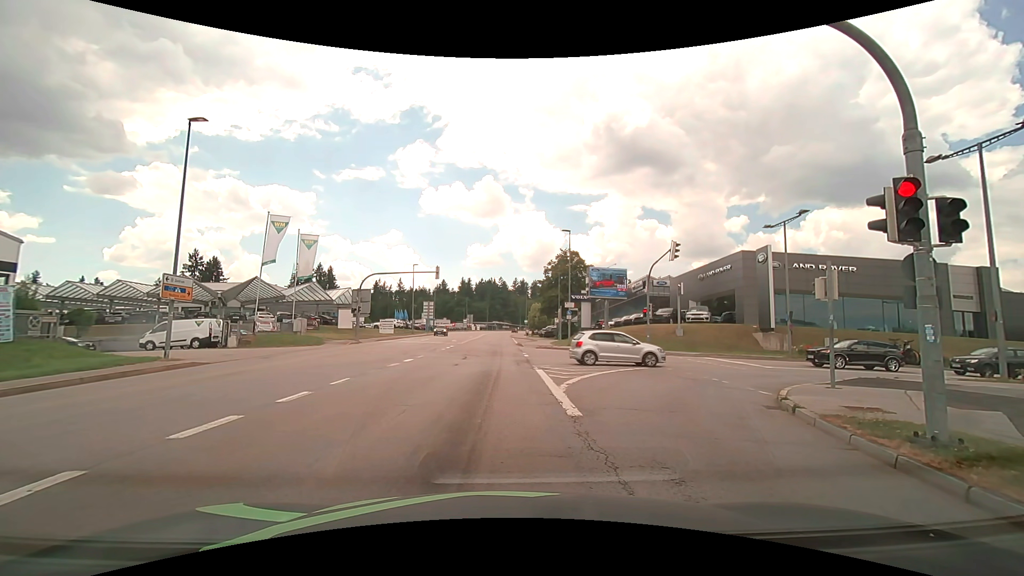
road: tertiary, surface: asphalt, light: Day
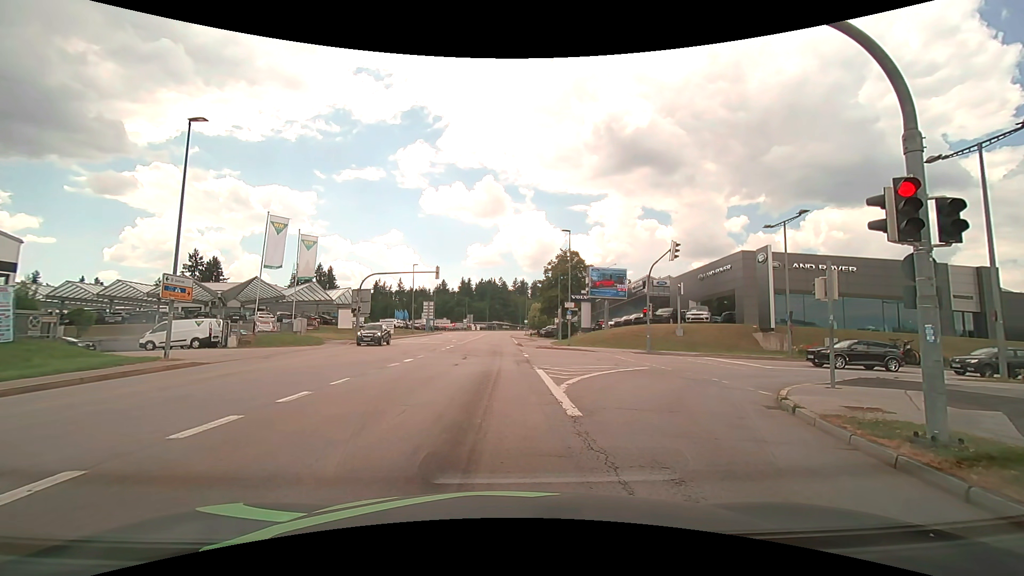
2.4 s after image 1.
(0.0, 0.0) m; 0°
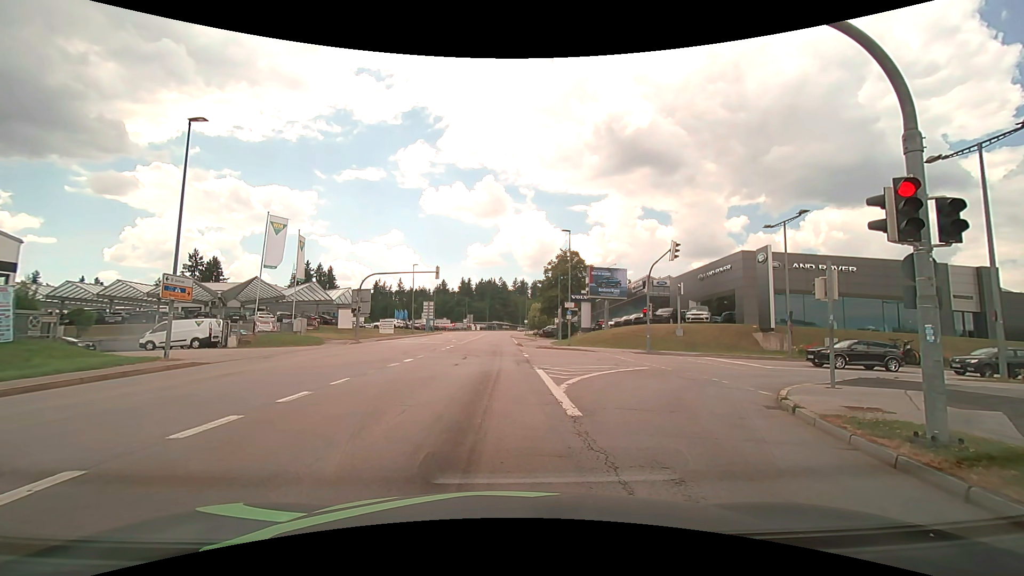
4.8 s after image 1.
(0.0, 0.0) m; 0°
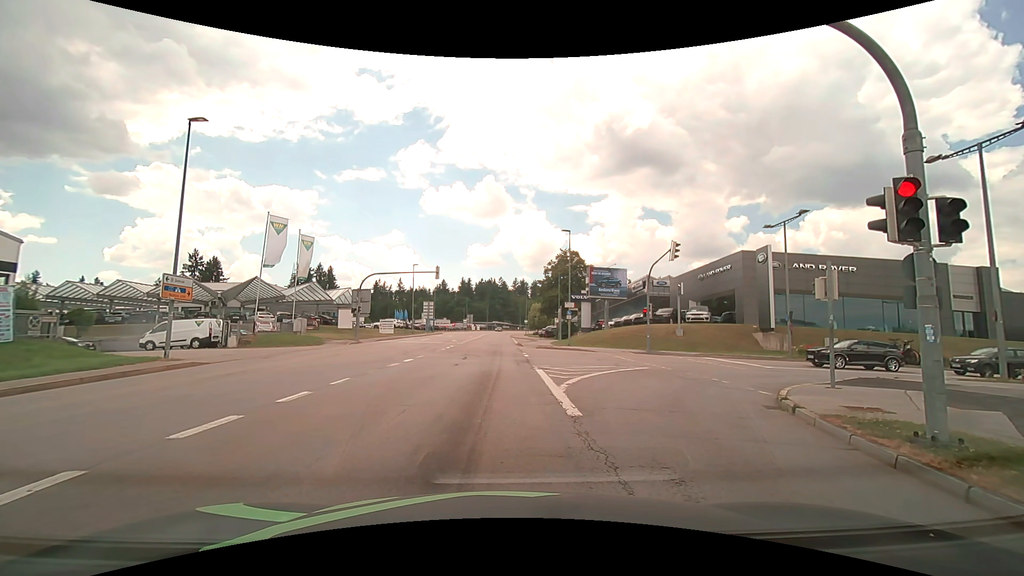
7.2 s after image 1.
(0.0, 0.0) m; 0°
(0, +10) (0, +20) (0, +30) (0, +40) (0, +50) (0, +60) (0, +70) (0, +80) (0, +90) (0, +100) m
